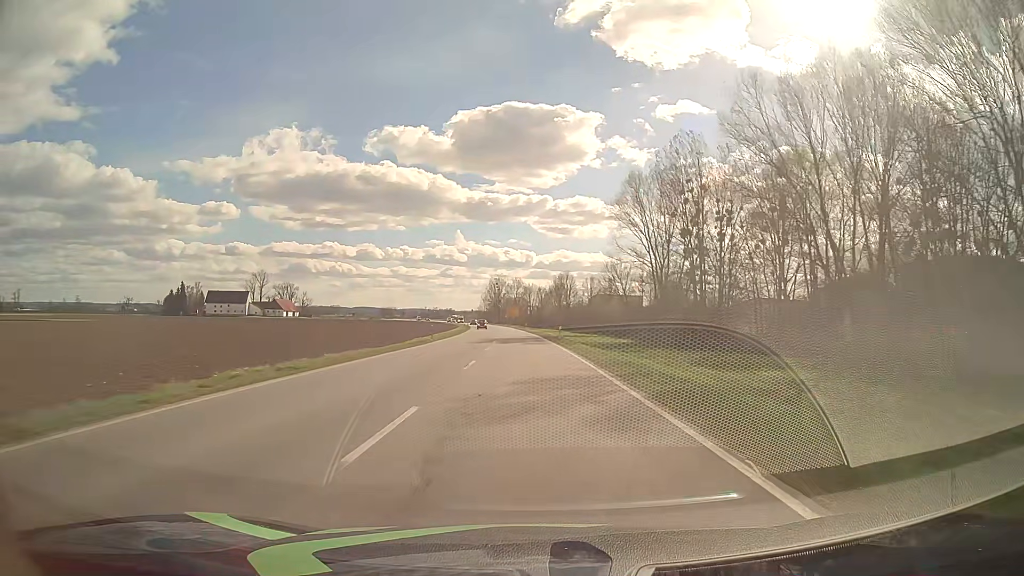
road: primary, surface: asphalt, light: Day
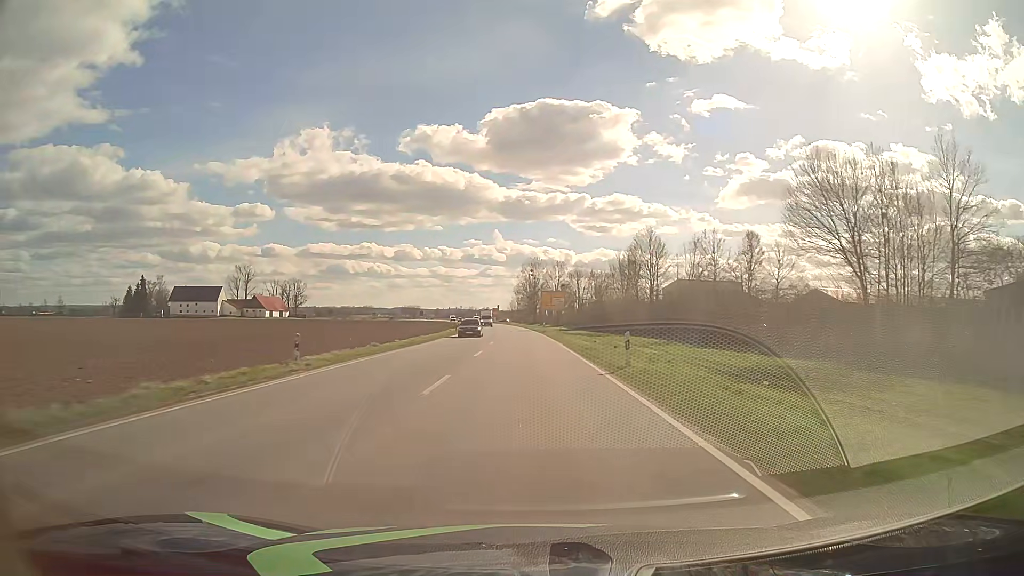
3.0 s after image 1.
(-2.3, +79.0) m; -3°
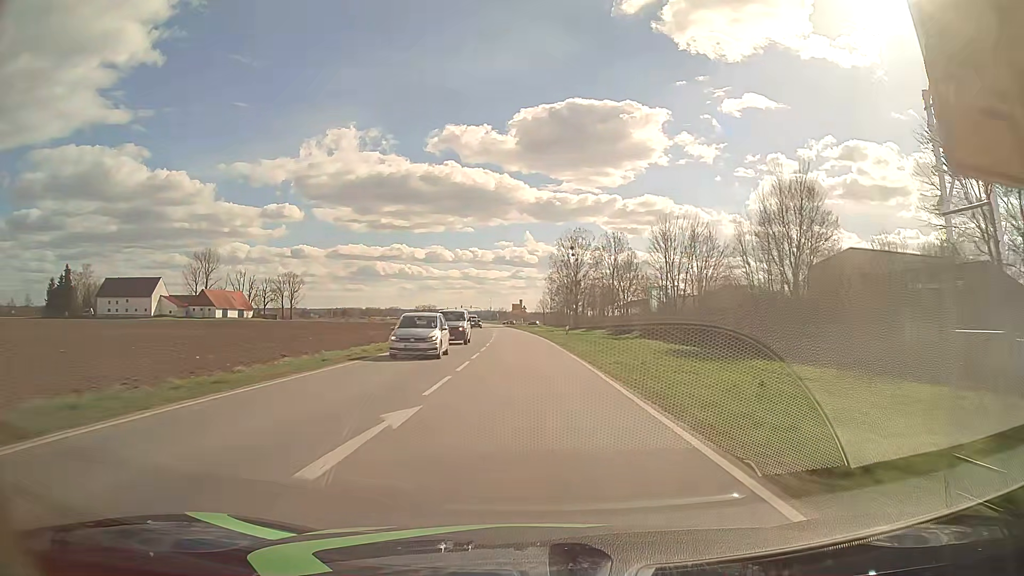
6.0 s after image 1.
(-2.1, +79.0) m; -3°
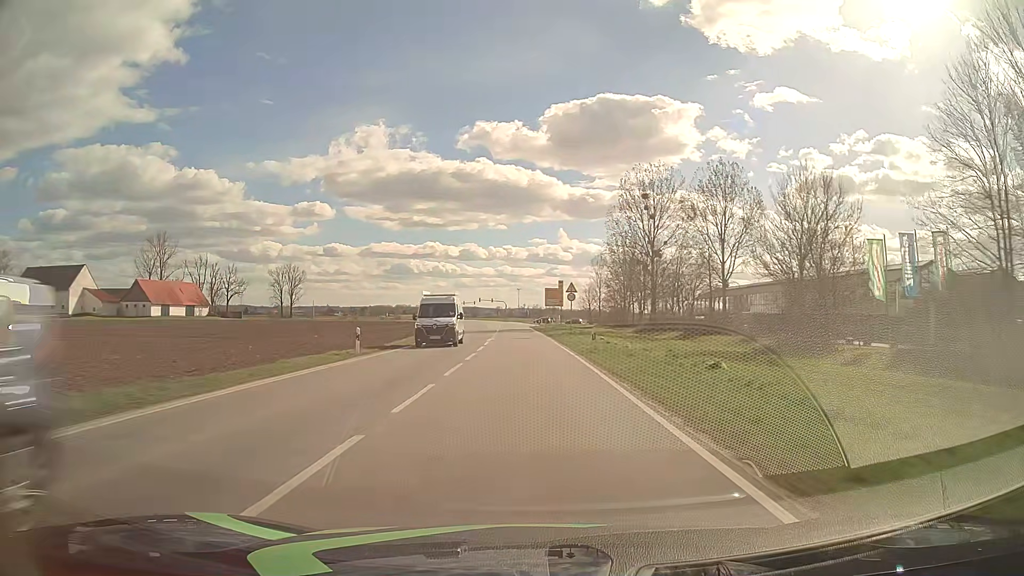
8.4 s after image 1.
(-1.7, +62.6) m; -3°
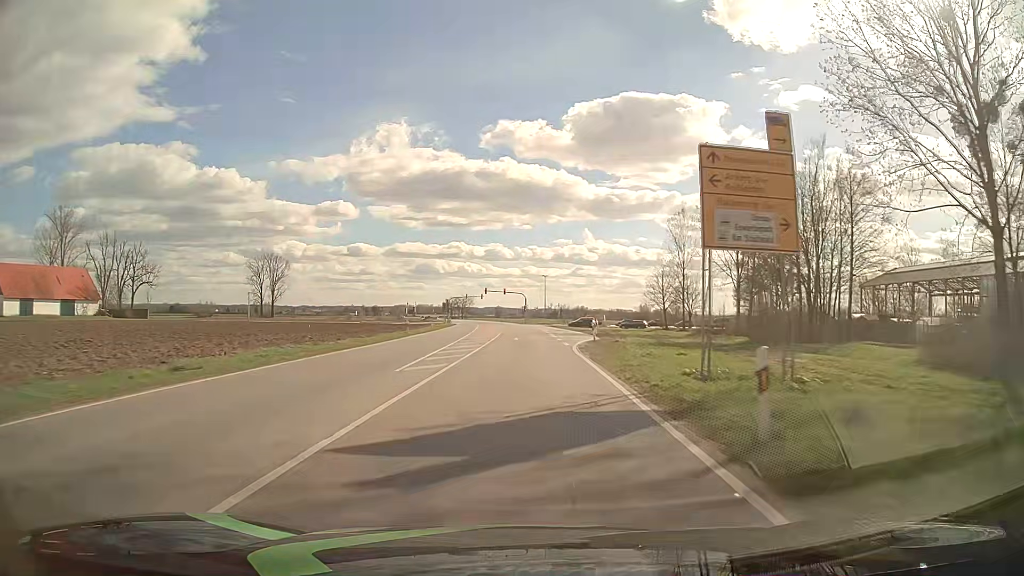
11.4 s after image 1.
(-1.6, +67.4) m; -2°
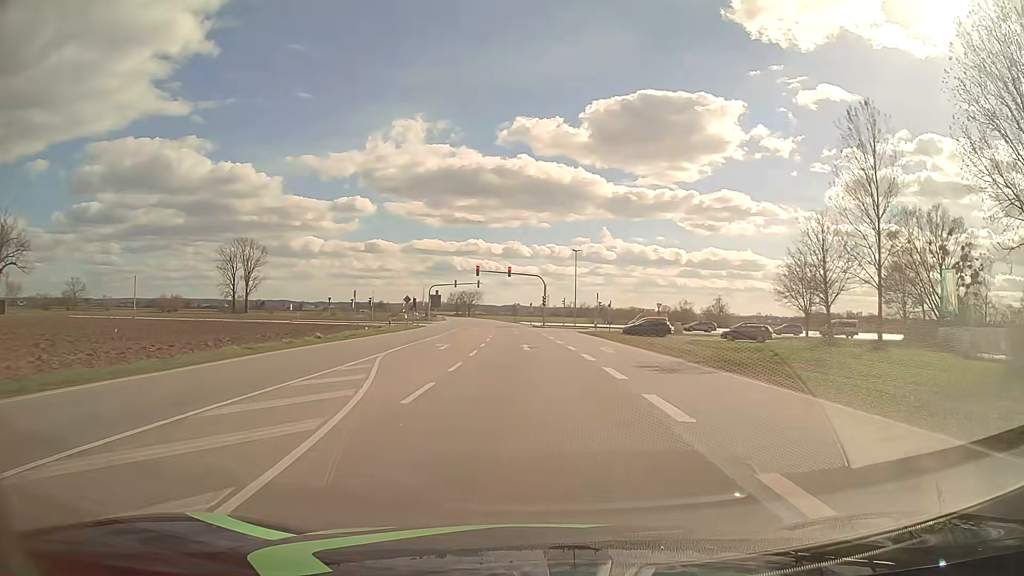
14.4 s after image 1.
(-0.5, +52.1) m; -1°
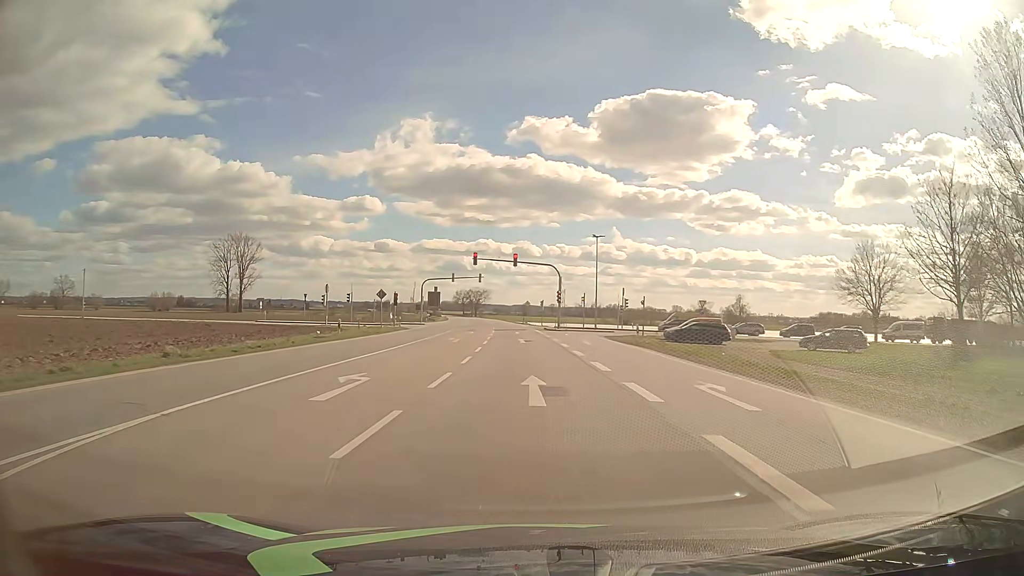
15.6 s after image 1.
(-0.1, +15.8) m; -1°
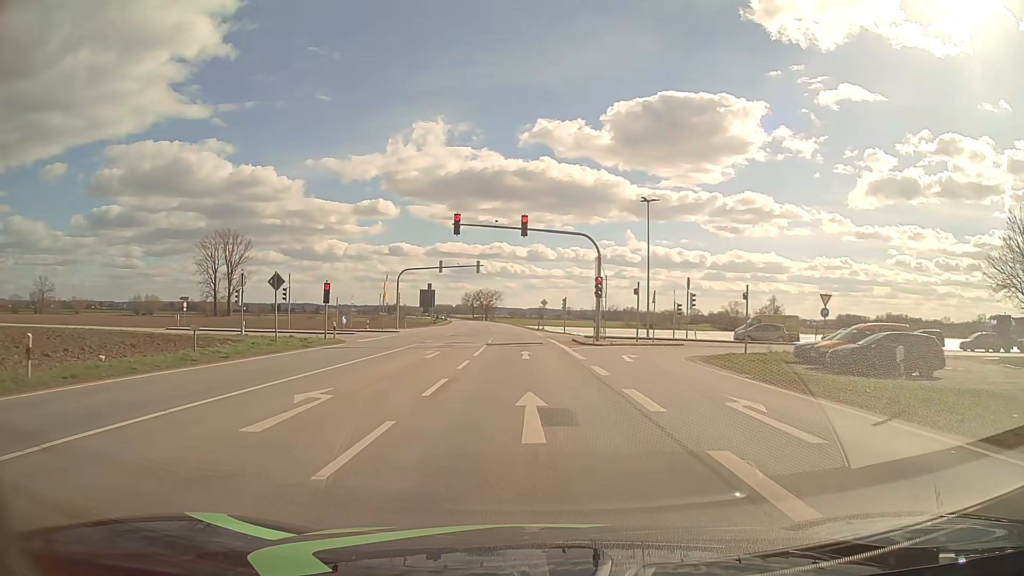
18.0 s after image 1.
(-0.3, +24.4) m; -2°
(0, +10) (0, +20) (0, +30) (-1, +40) (-1, +50) (-2, +60) (-2, +70) (-3, +80) (-3, +90) (-4, +100) m
